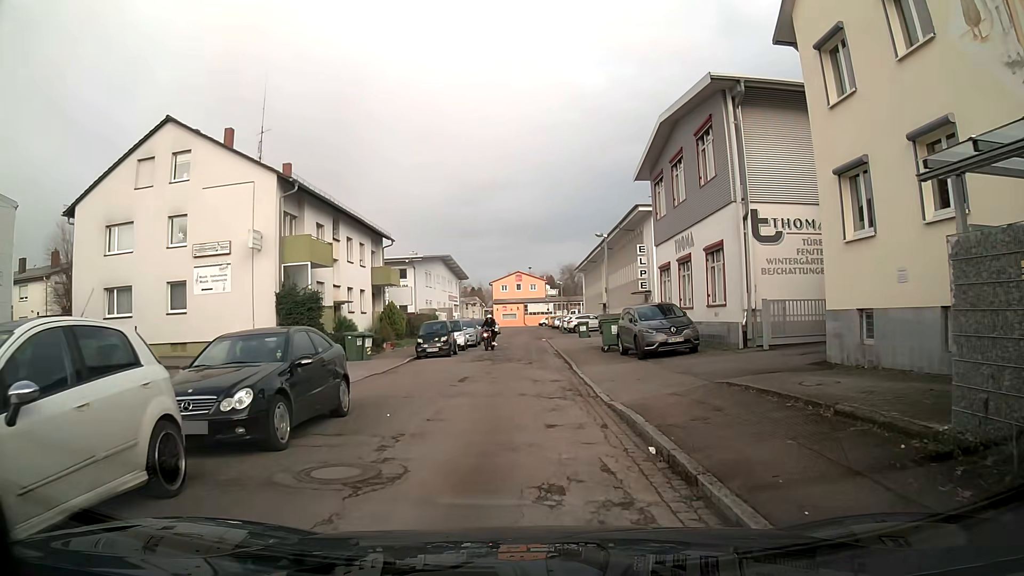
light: Day
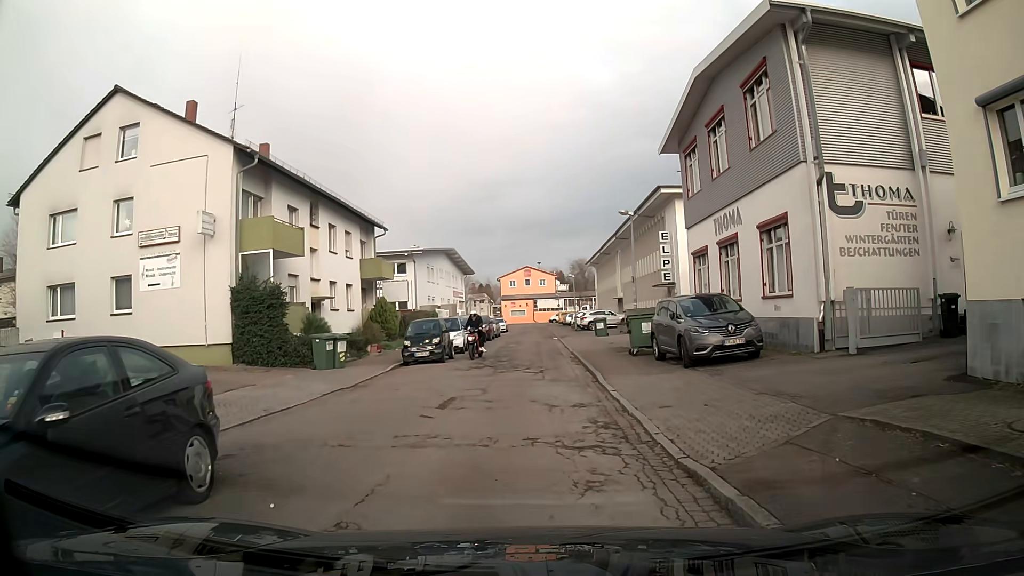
(0.0, +5.0) m; -1°
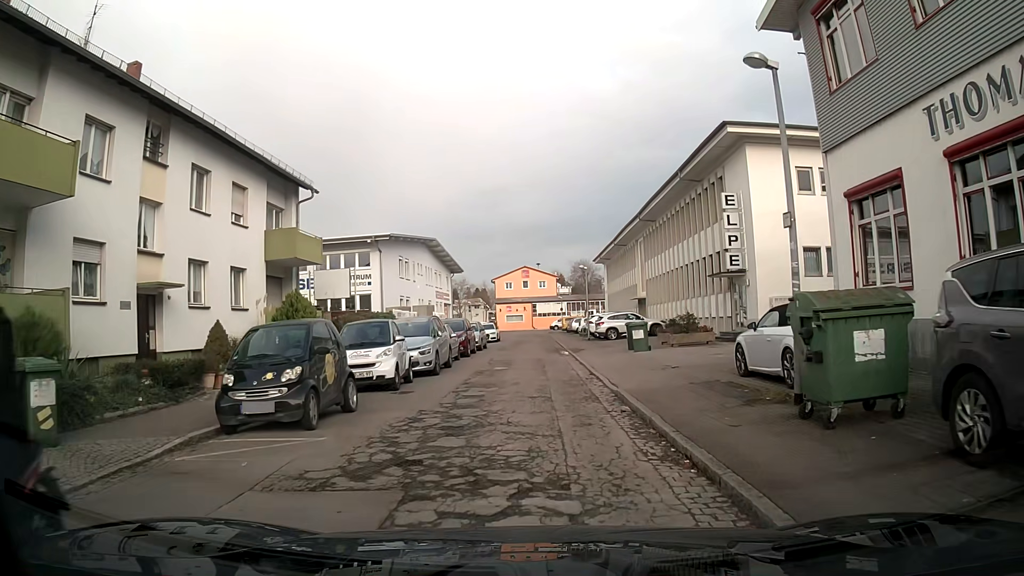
(+0.1, +14.1) m; 0°
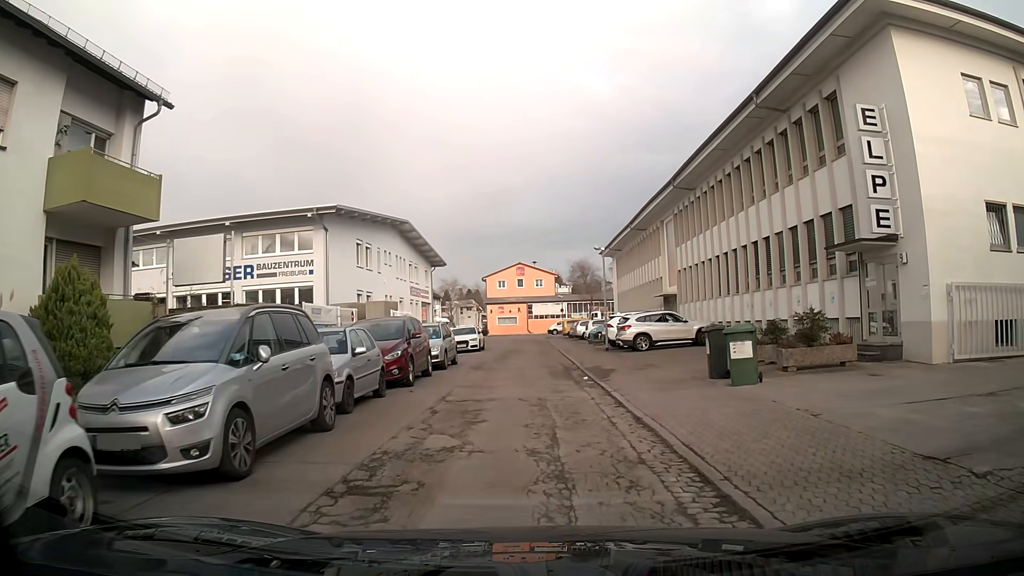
(+0.1, +12.6) m; +1°
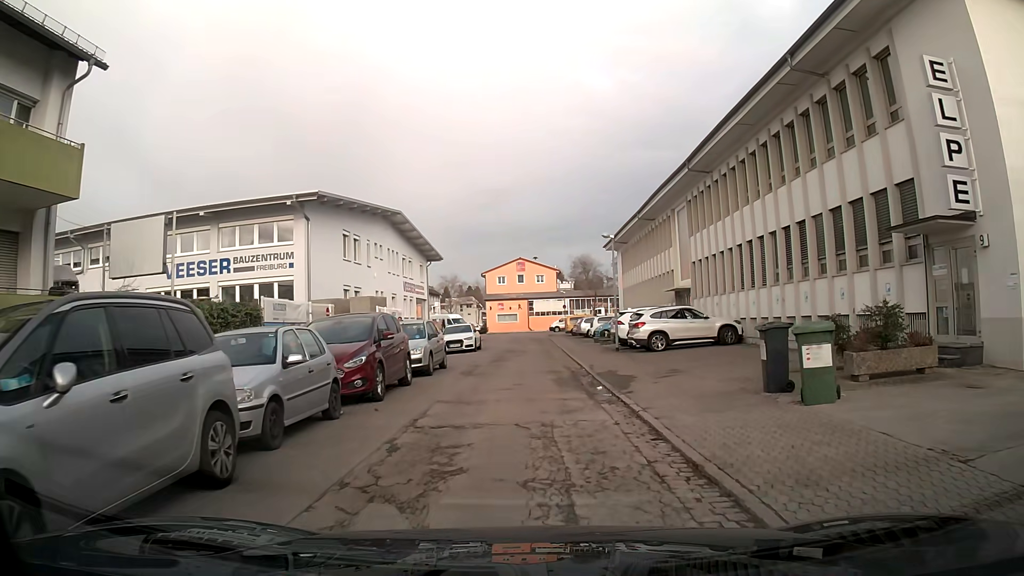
(0.0, +3.3) m; 0°
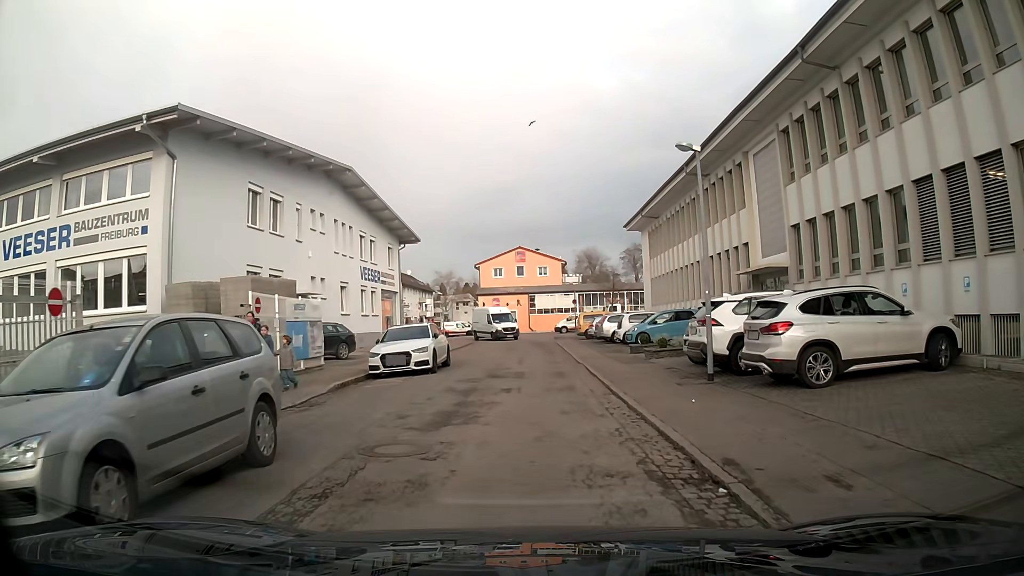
(0.0, +14.2) m; 0°
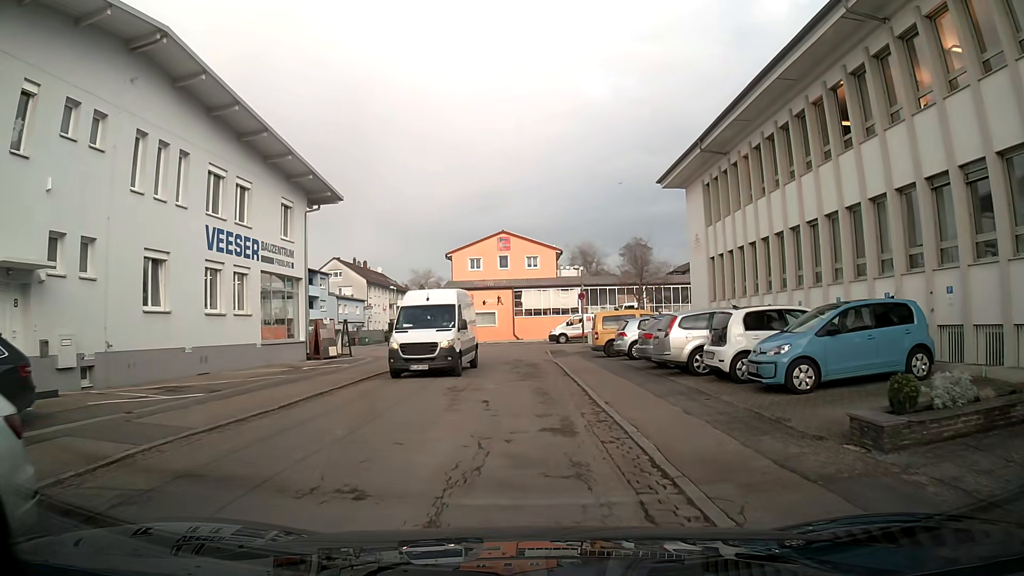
(+0.2, +18.8) m; 0°
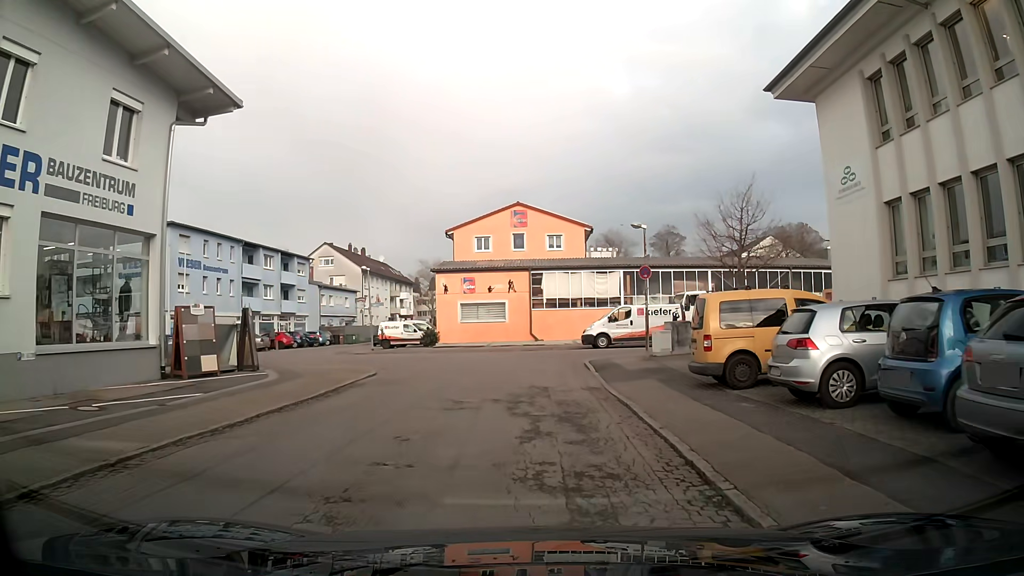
(-0.2, +14.3) m; -1°
(0, +10) (0, +20) (-4, +29) (-11, +35) (-14, +45) (-15, +55) (-15, +65) (-14, +75) (-14, +85) (-13, +95) m
